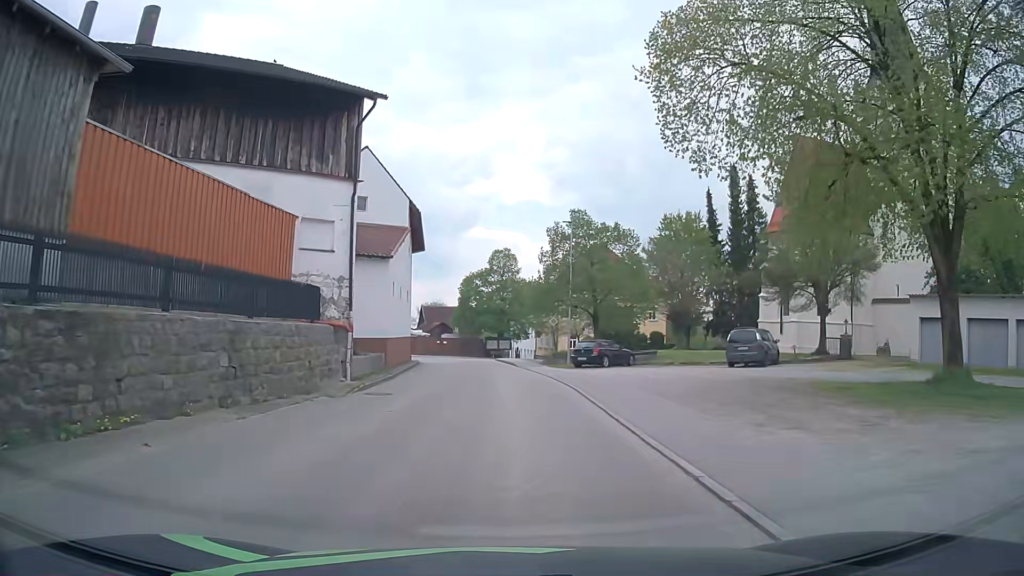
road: tertiary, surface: asphalt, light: Day
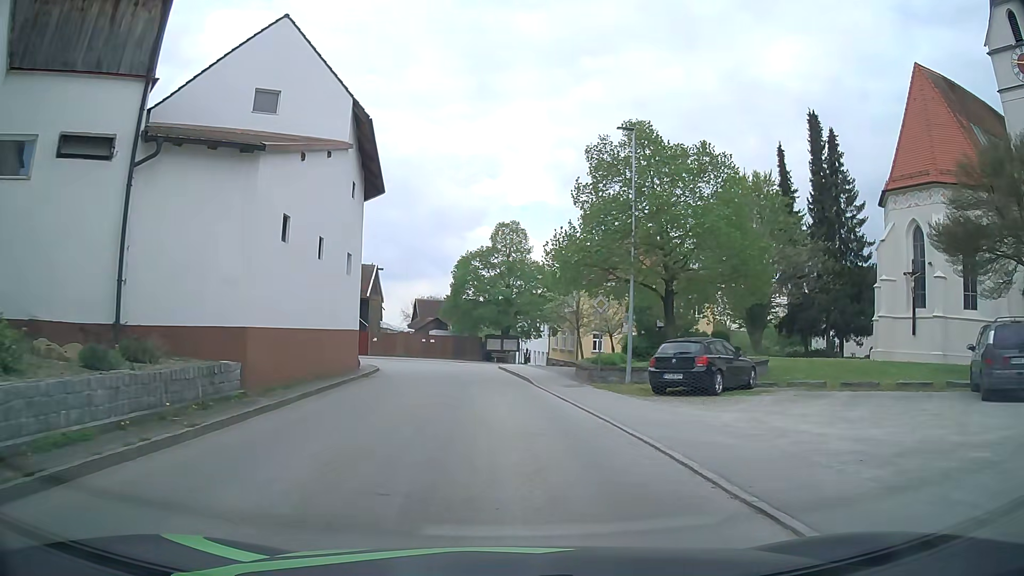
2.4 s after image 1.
(-0.1, +17.5) m; 0°
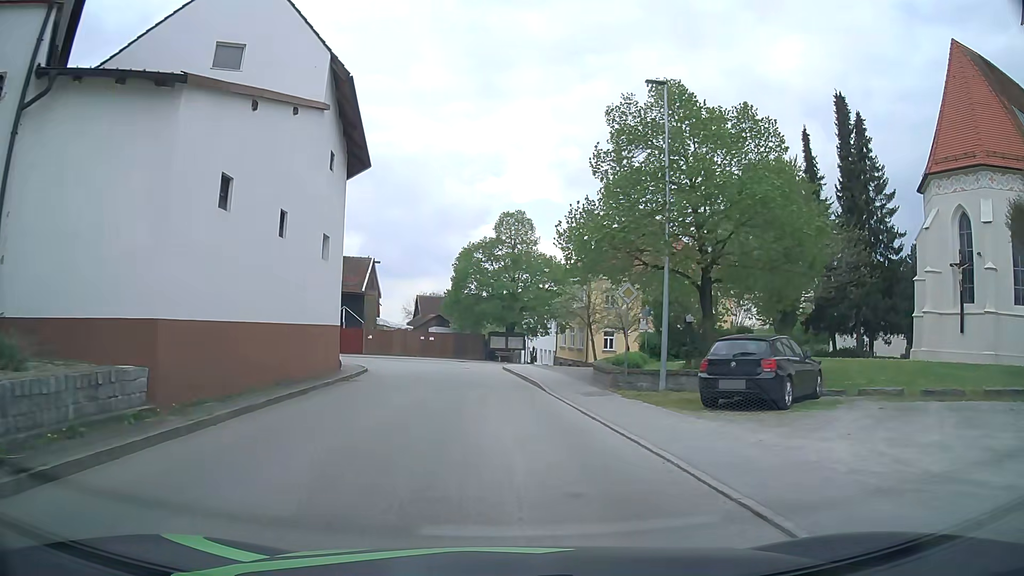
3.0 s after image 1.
(0.0, +4.0) m; -1°
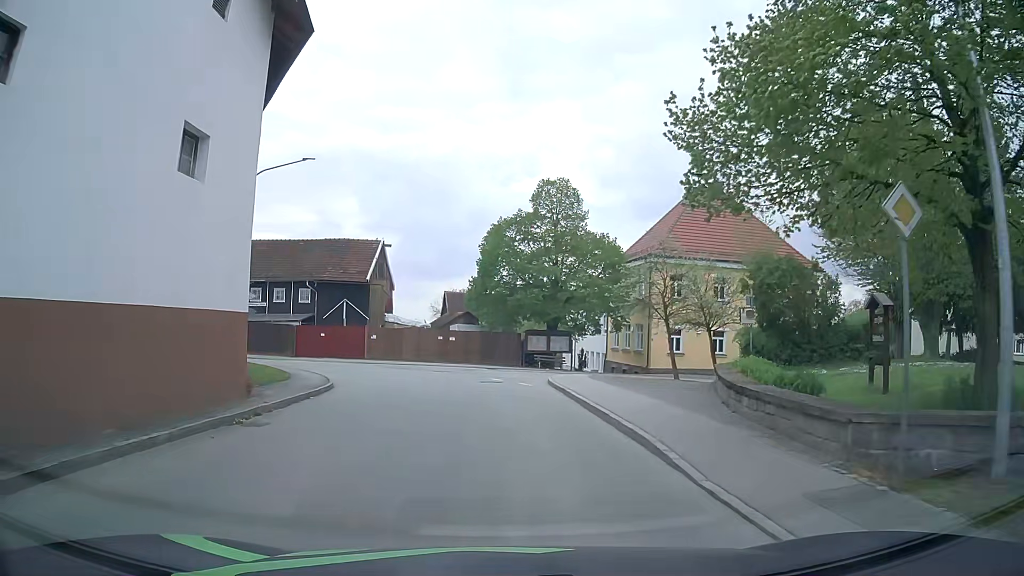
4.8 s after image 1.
(-0.2, +11.7) m; -3°
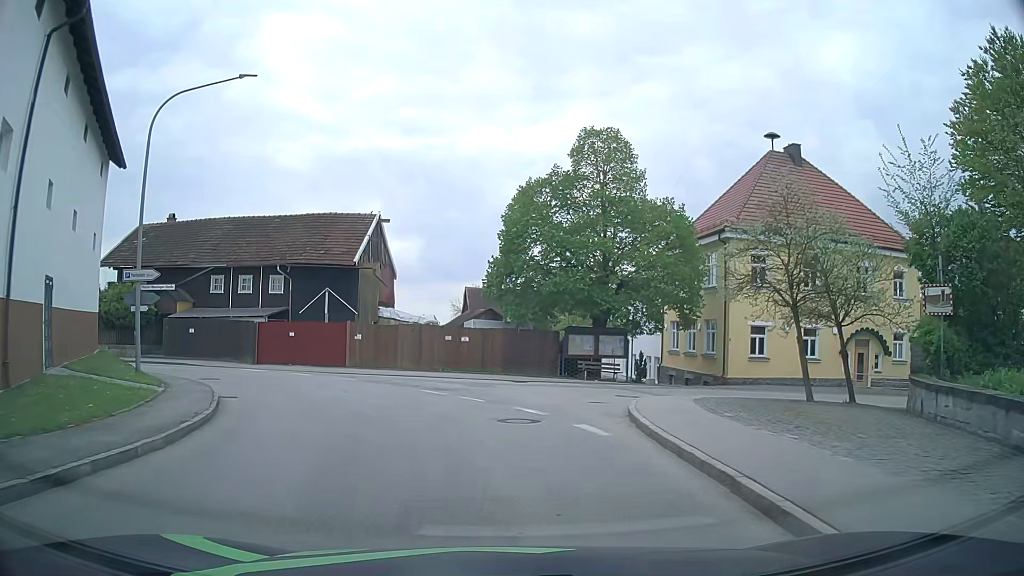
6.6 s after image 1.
(-0.2, +11.3) m; 0°
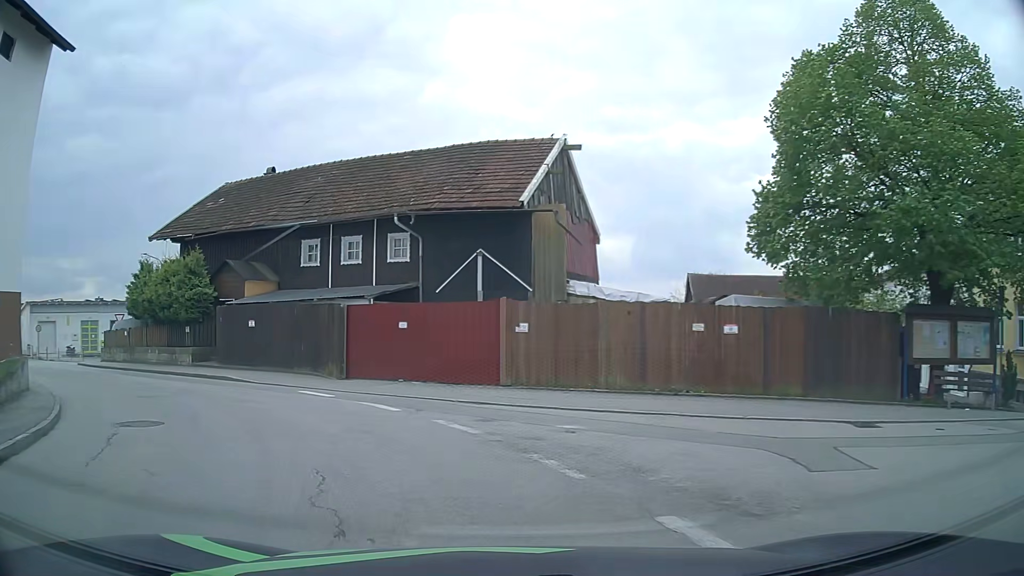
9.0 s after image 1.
(-1.8, +15.0) m; -18°
